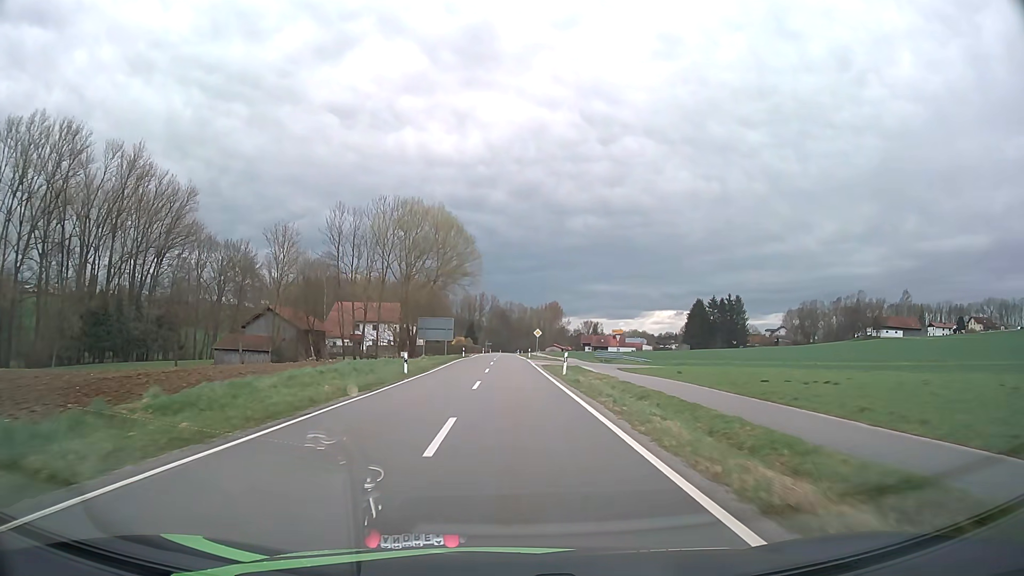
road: tertiary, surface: asphalt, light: Day
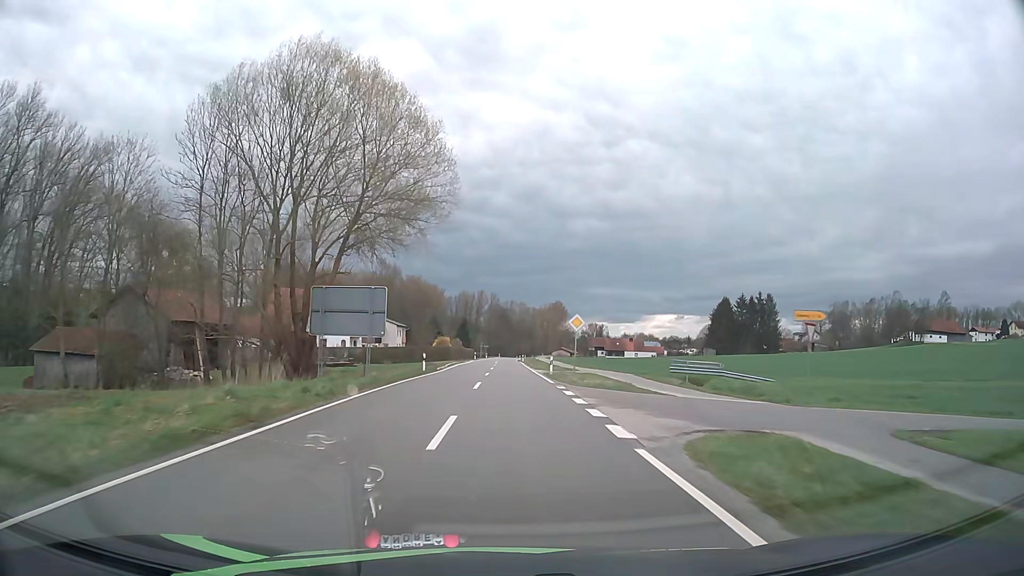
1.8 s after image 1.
(0.0, +35.5) m; 0°
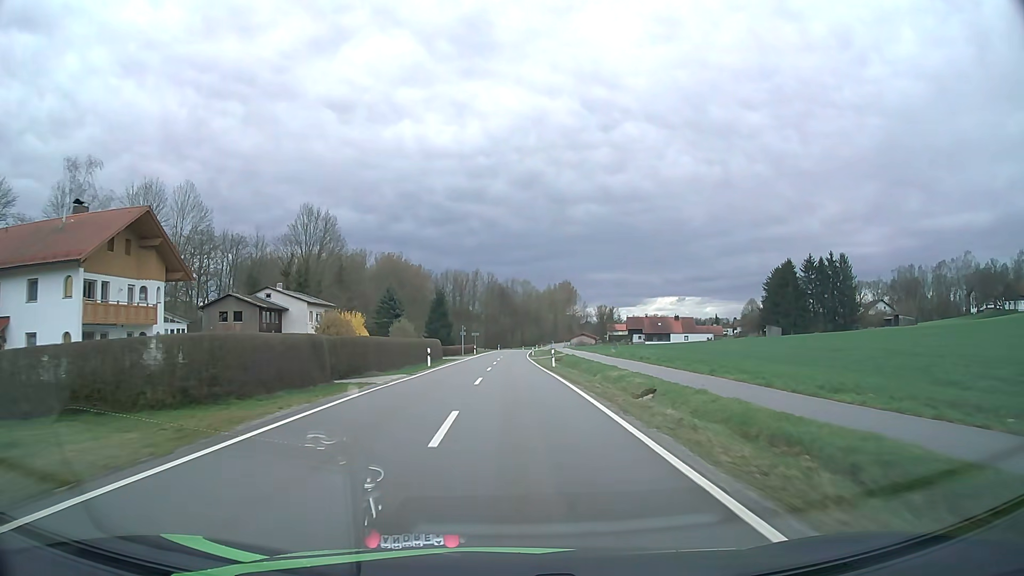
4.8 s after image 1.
(+0.1, +60.0) m; 0°
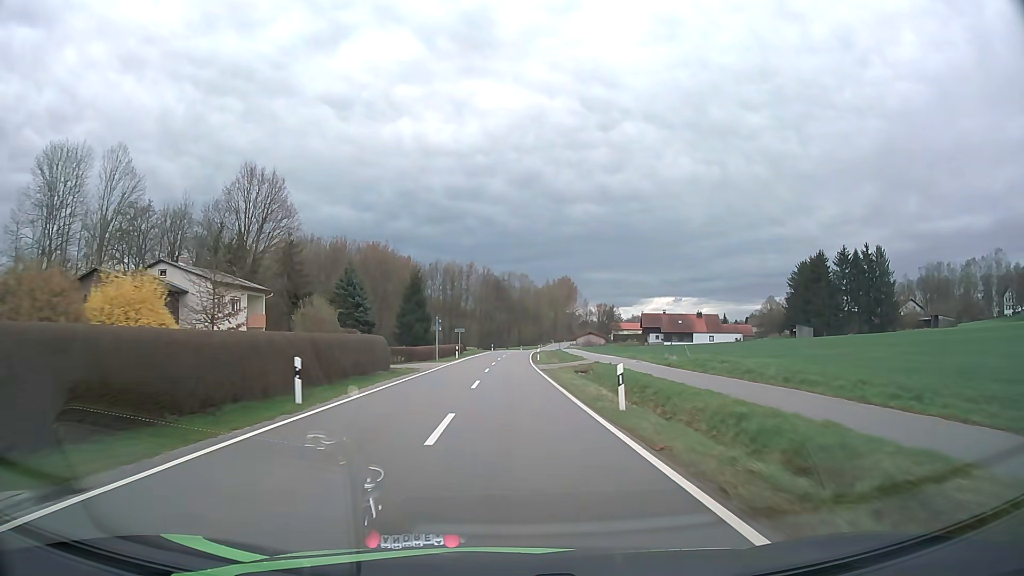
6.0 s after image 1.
(+0.1, +23.4) m; 0°
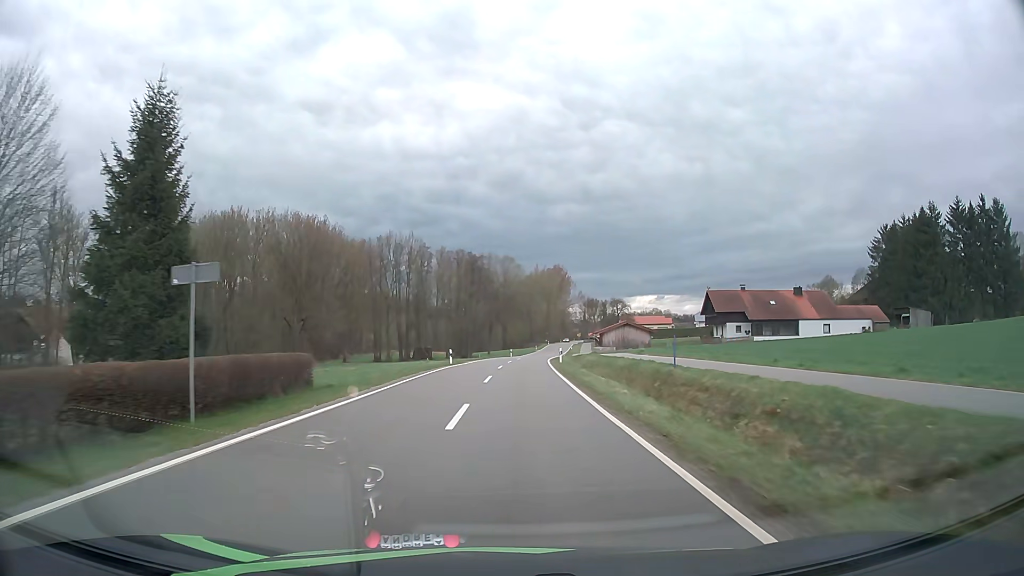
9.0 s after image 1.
(+0.3, +58.2) m; +1°
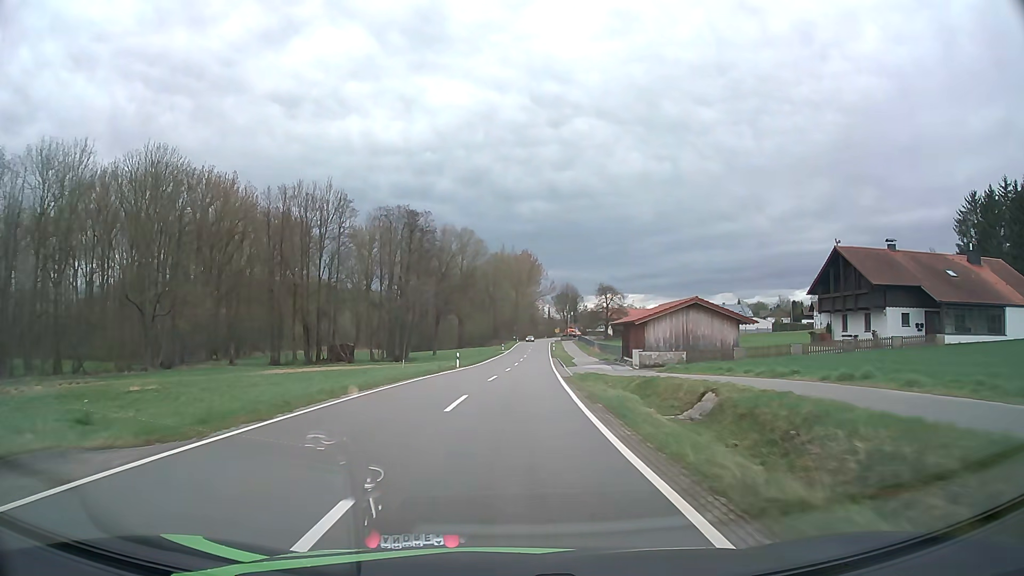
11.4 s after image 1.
(+1.2, +44.6) m; +3°
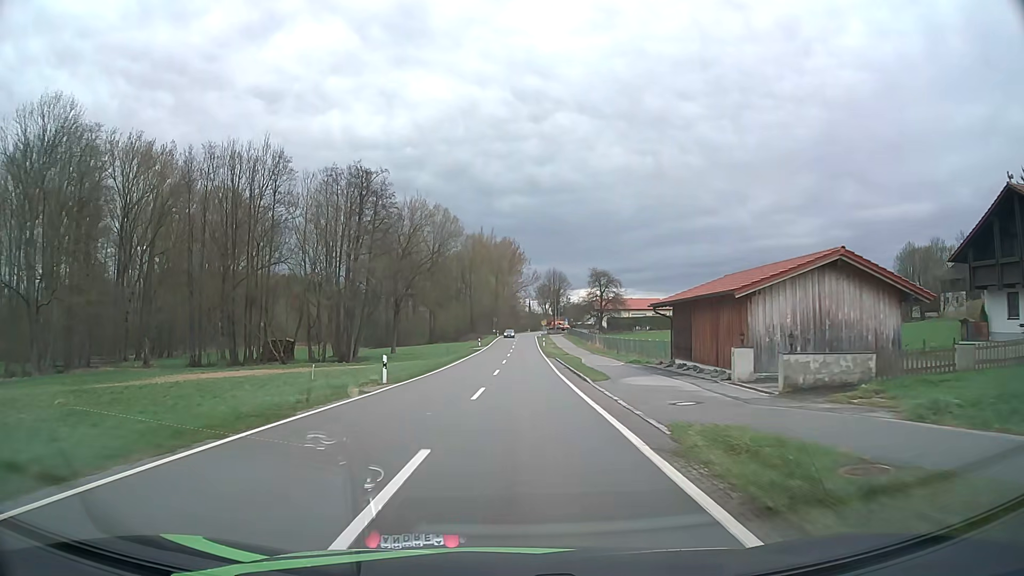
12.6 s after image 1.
(+0.3, +21.2) m; +2°
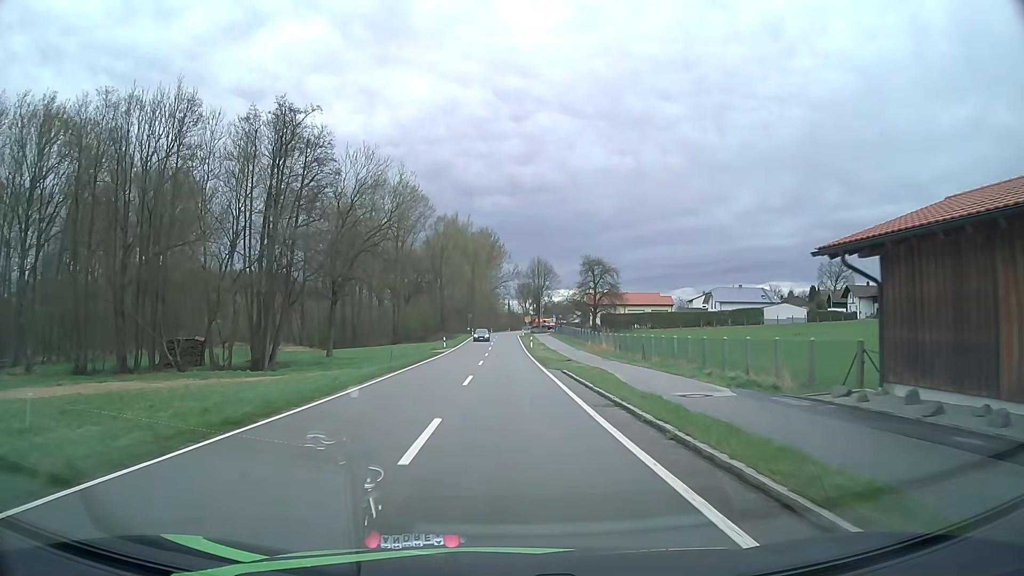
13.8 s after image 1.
(+0.3, +20.6) m; +2°
(0, +10) (0, +20) (0, +30) (0, +40) (0, +50) (0, +60) (0, +70) (0, +80) (0, +90) (0, +100) m
